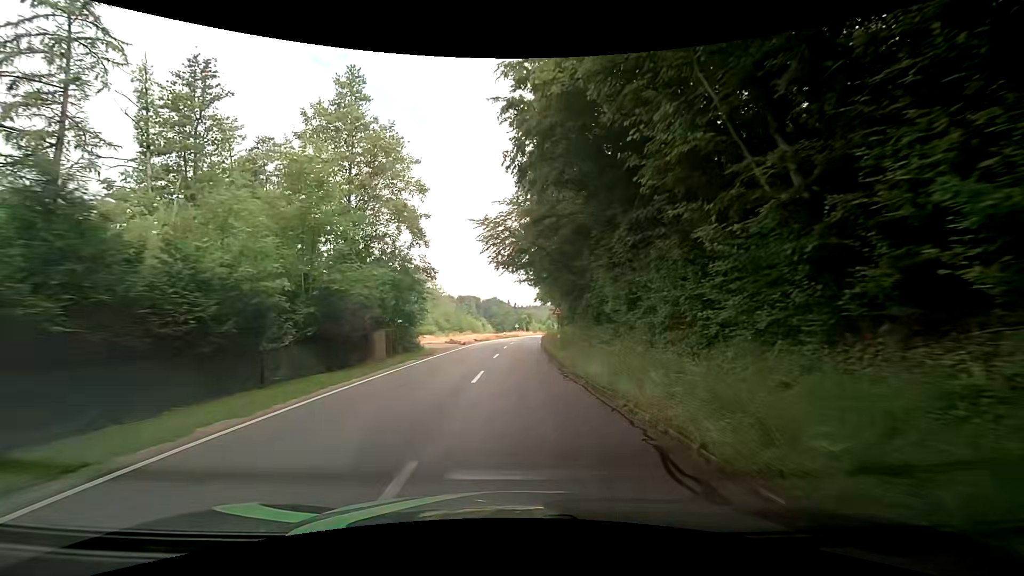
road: tertiary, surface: asphalt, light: Day
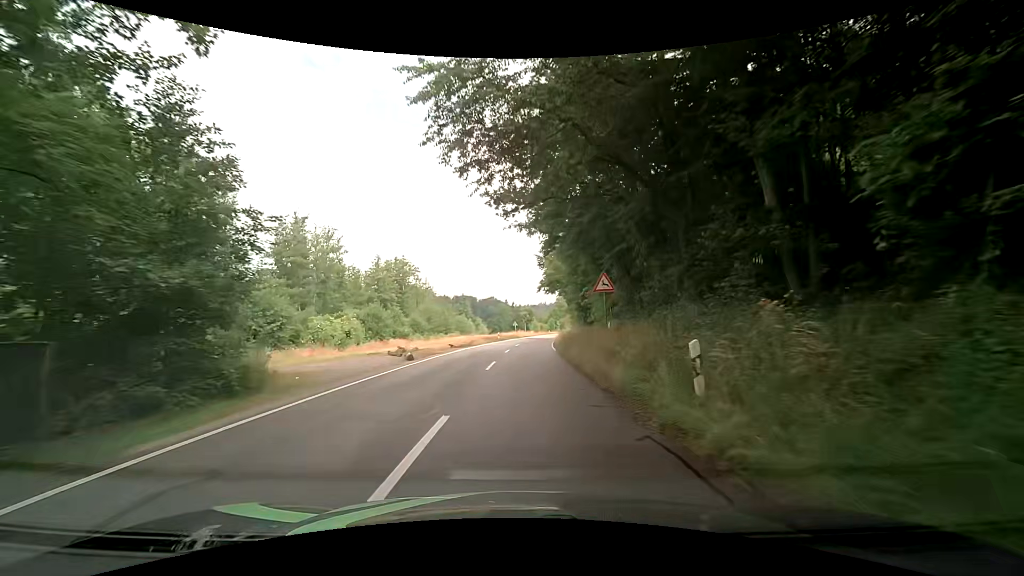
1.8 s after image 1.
(0.0, +21.6) m; 0°
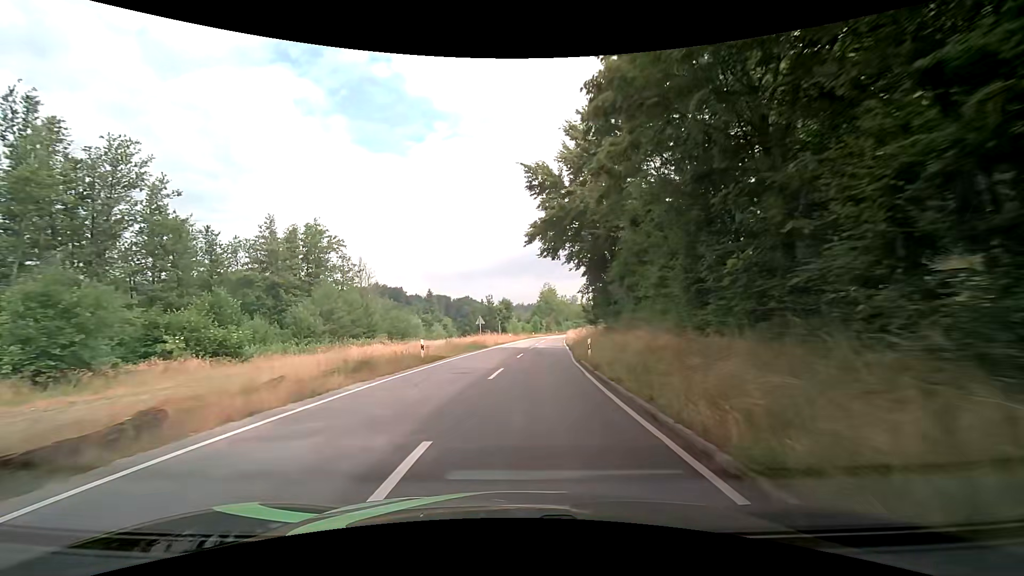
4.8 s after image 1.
(+0.8, +38.3) m; +2°
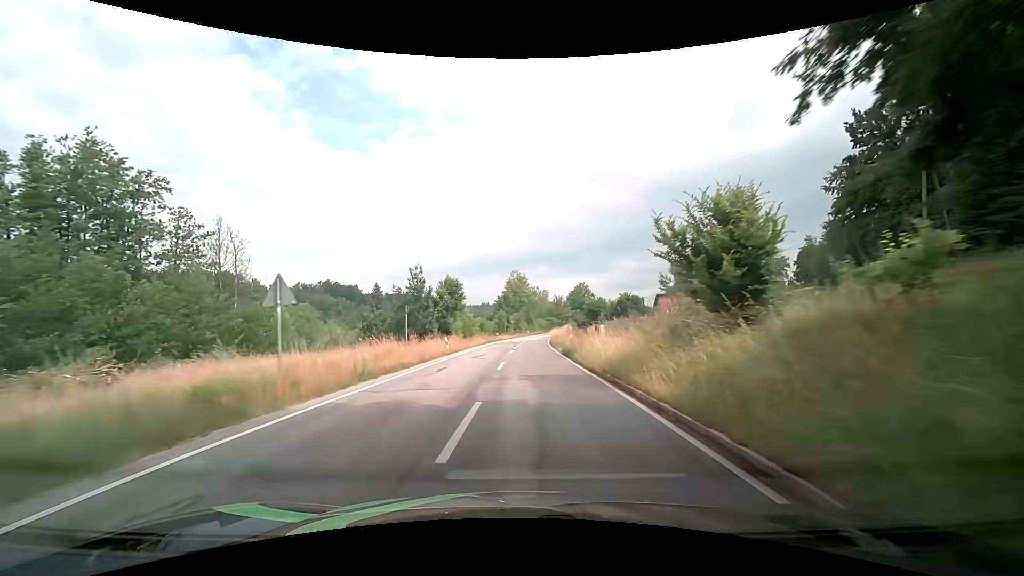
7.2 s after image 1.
(+1.4, +33.2) m; +4°
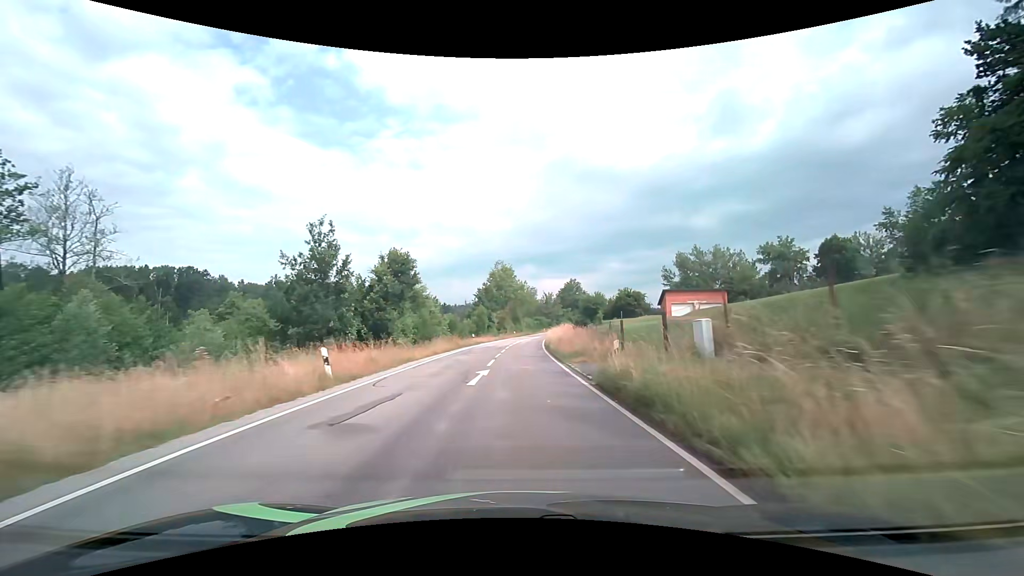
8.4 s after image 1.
(+0.3, +17.4) m; +2°
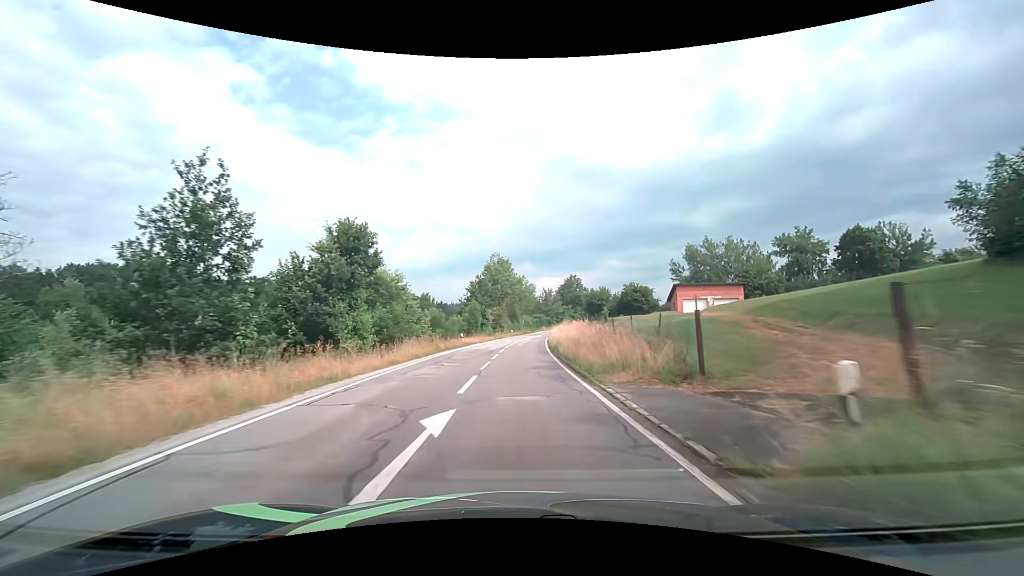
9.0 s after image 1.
(0.0, +8.9) m; +1°
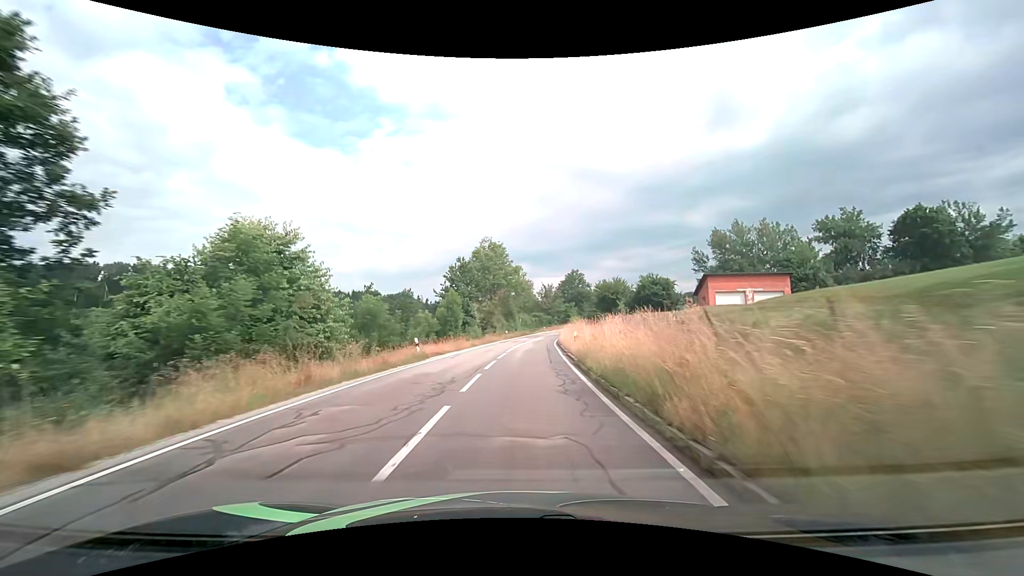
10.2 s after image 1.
(0.0, +18.0) m; 0°
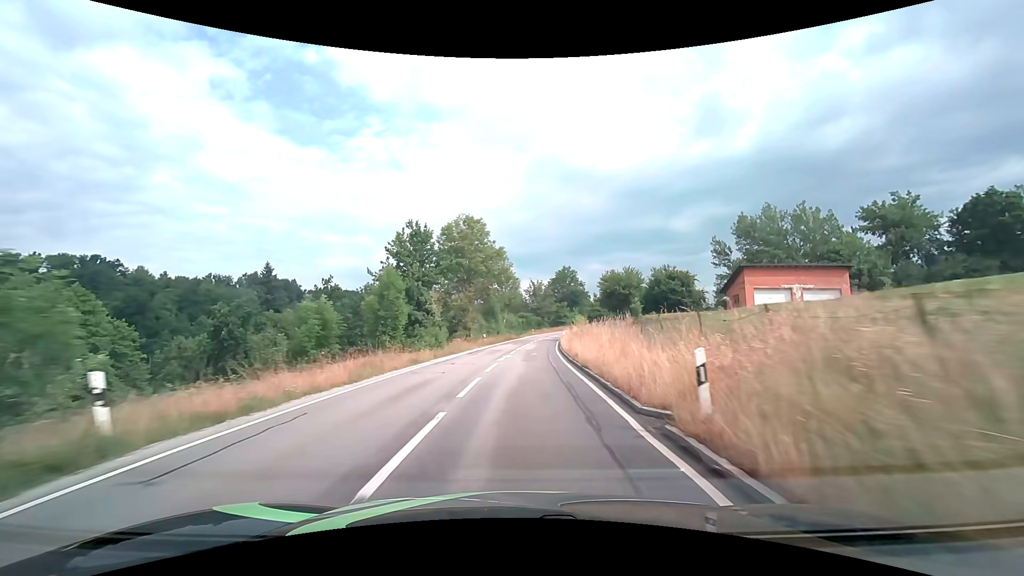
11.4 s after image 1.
(+0.1, +18.2) m; +1°
(0, +10) (0, +20) (+1, +30) (+2, +40) (+2, +50) (+3, +60) (+4, +70) (+6, +80) (+7, +90) (+10, +99) m
